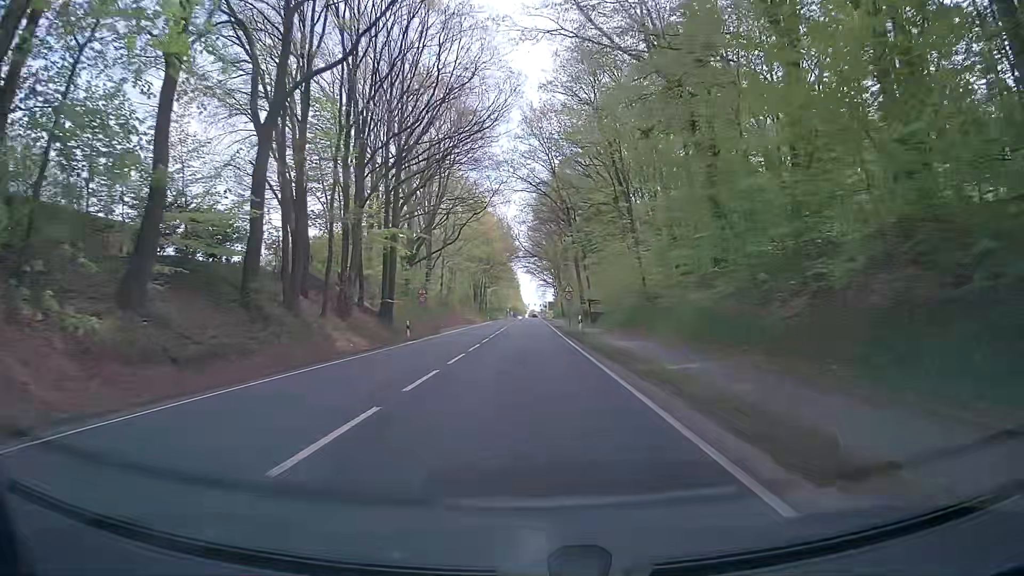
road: primary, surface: asphalt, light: Day
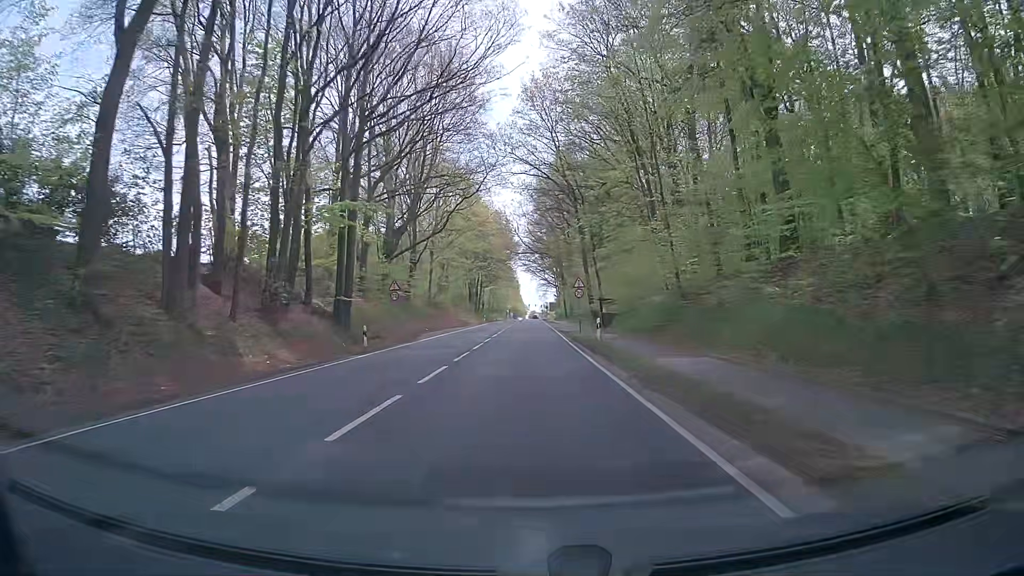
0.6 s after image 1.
(-0.1, +10.4) m; -1°
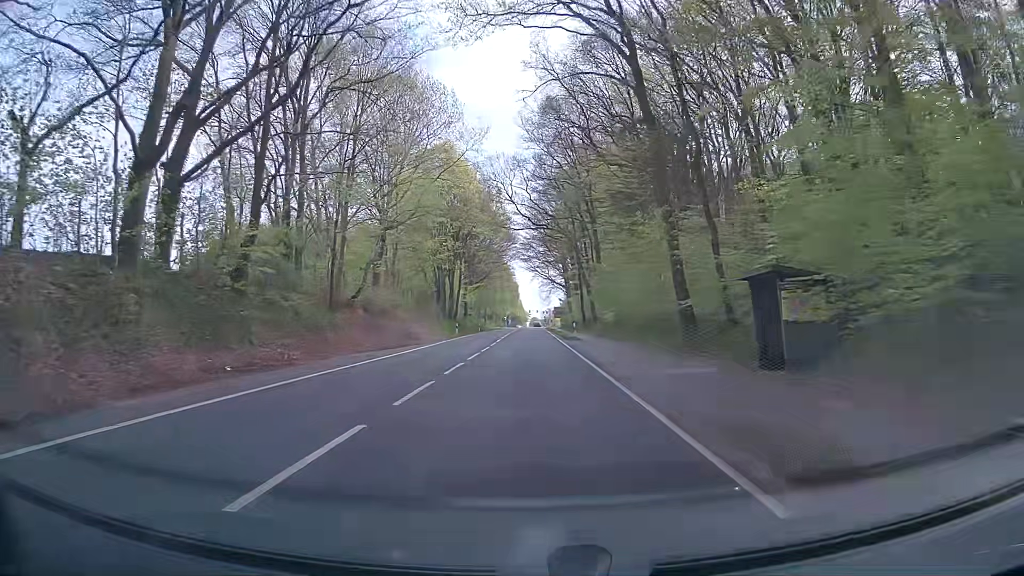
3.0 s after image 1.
(+0.1, +39.0) m; 0°
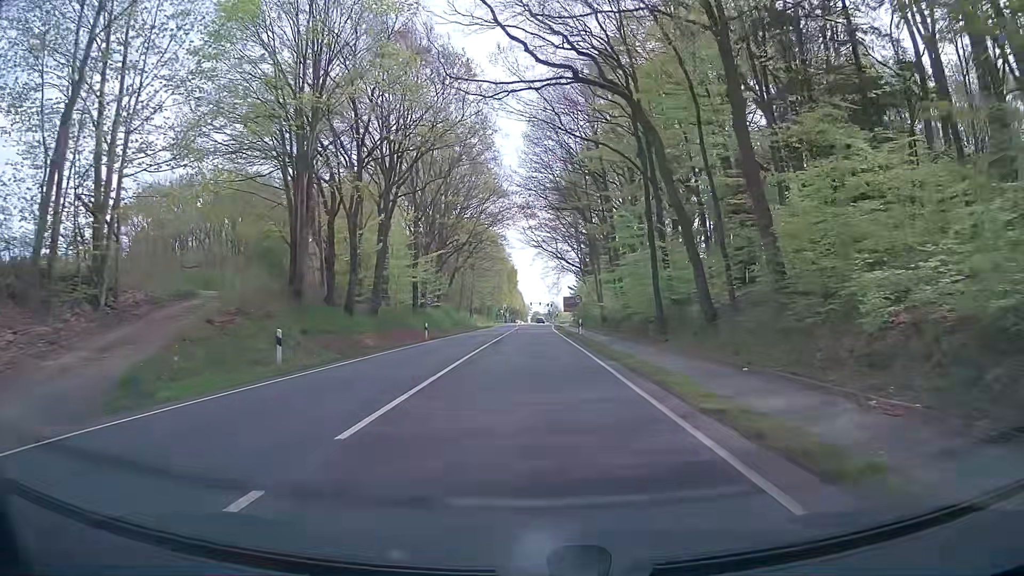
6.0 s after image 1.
(+0.1, +45.8) m; 0°
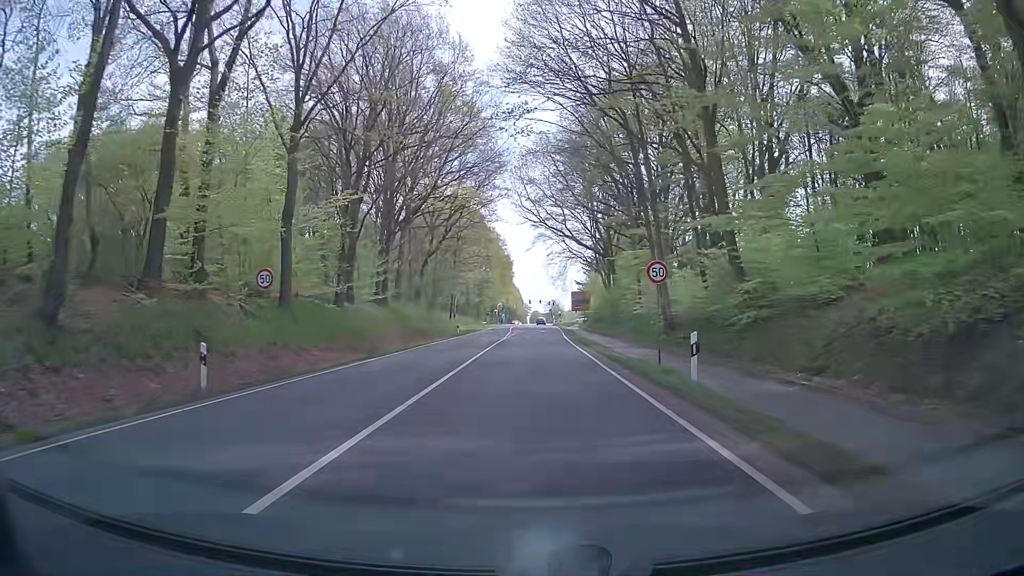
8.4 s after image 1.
(+0.1, +30.8) m; 0°
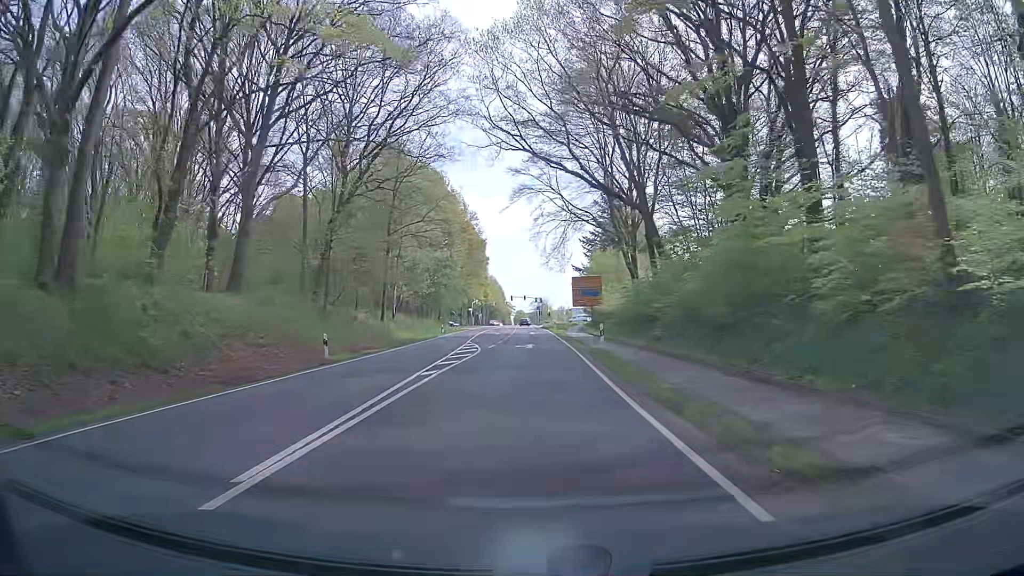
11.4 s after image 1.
(+0.7, +37.6) m; +2°
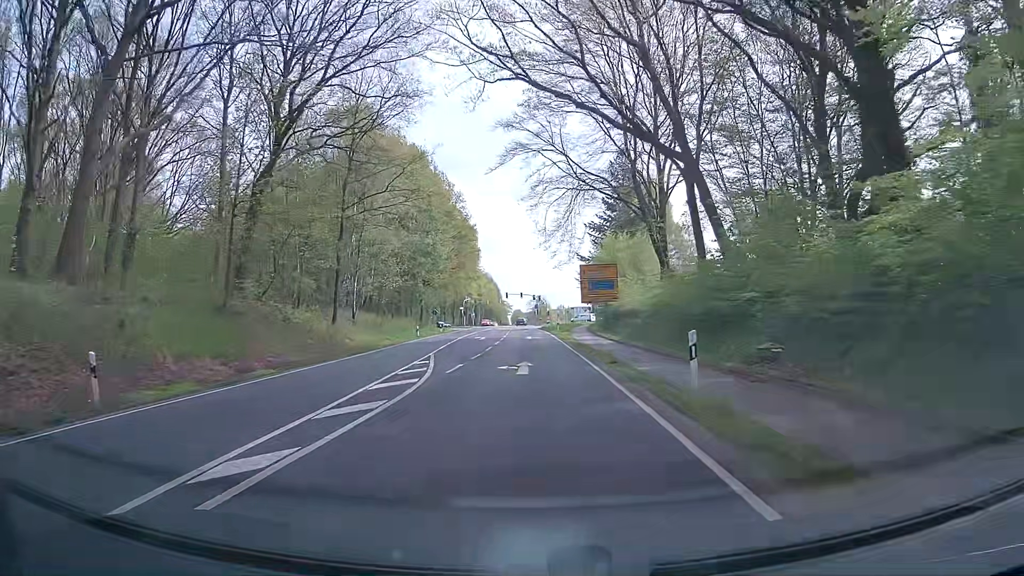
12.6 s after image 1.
(0.0, +15.1) m; 0°
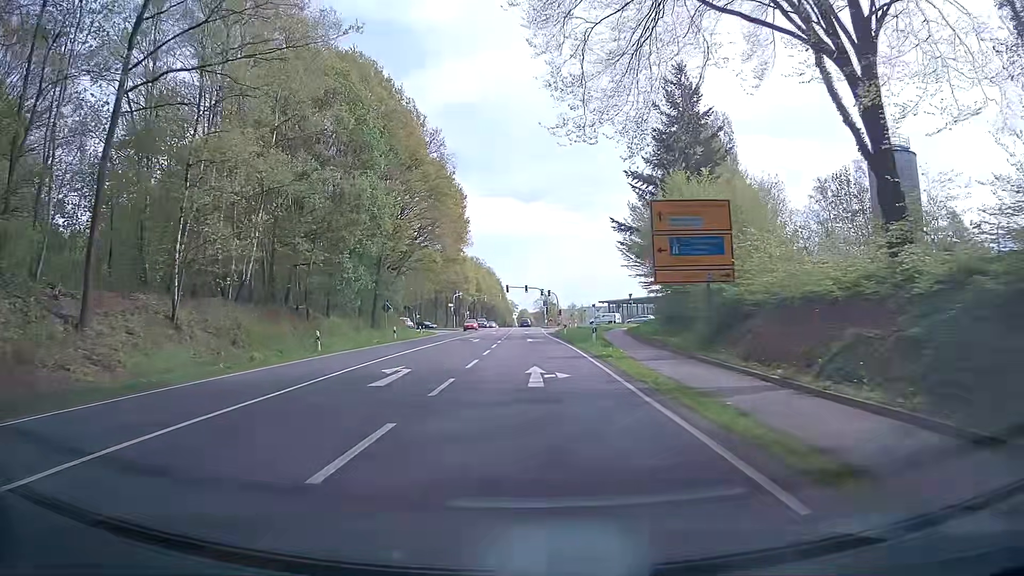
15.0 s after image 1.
(-0.3, +30.3) m; -1°
(0, +10) (0, +20) (0, +30) (0, +40) (-1, +50) (-1, +60) (-1, +70) (-1, +80) (-1, +90) (-1, +100) m
